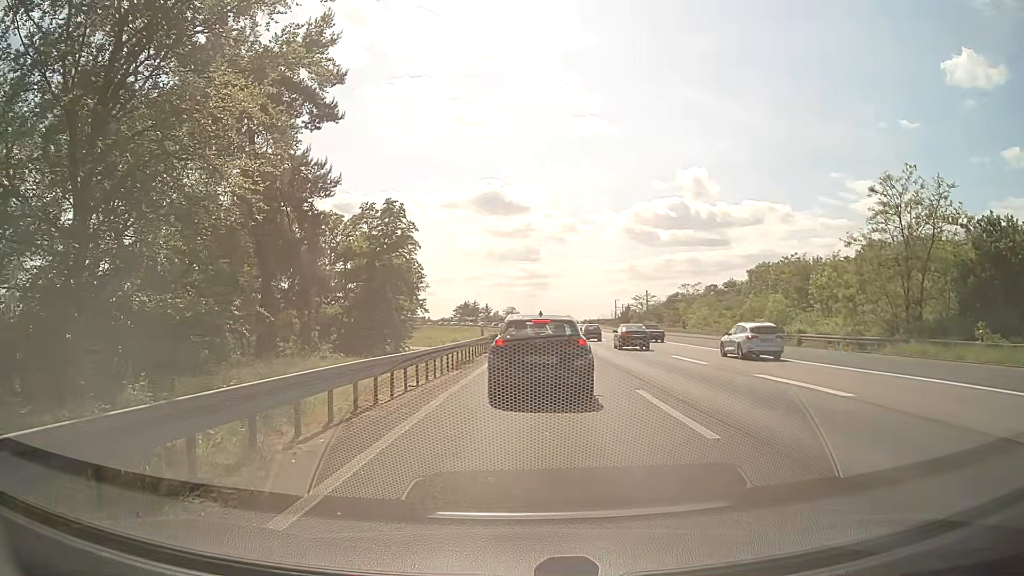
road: motorway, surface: asphalt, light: Day
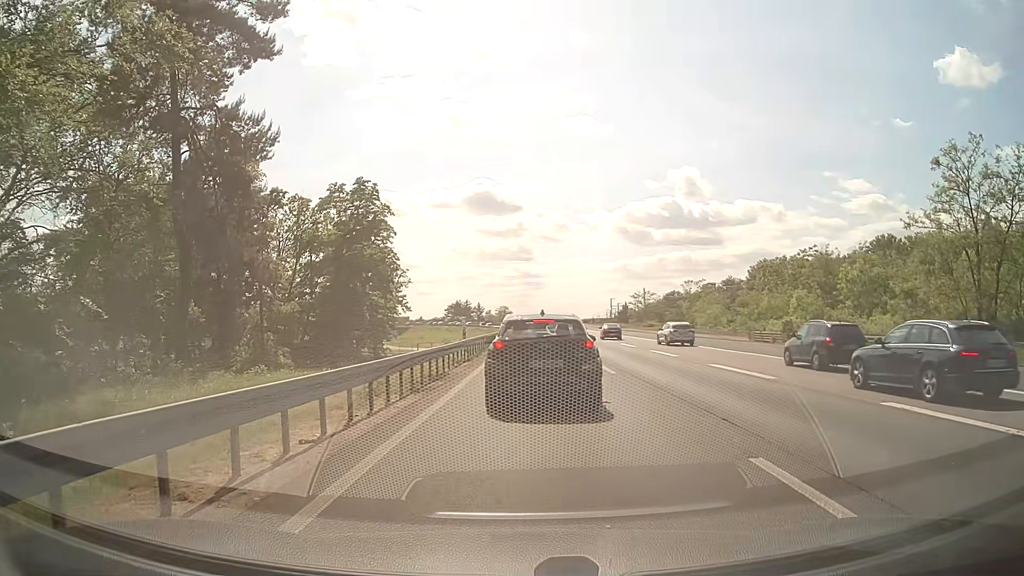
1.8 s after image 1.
(+0.1, +7.4) m; +2°
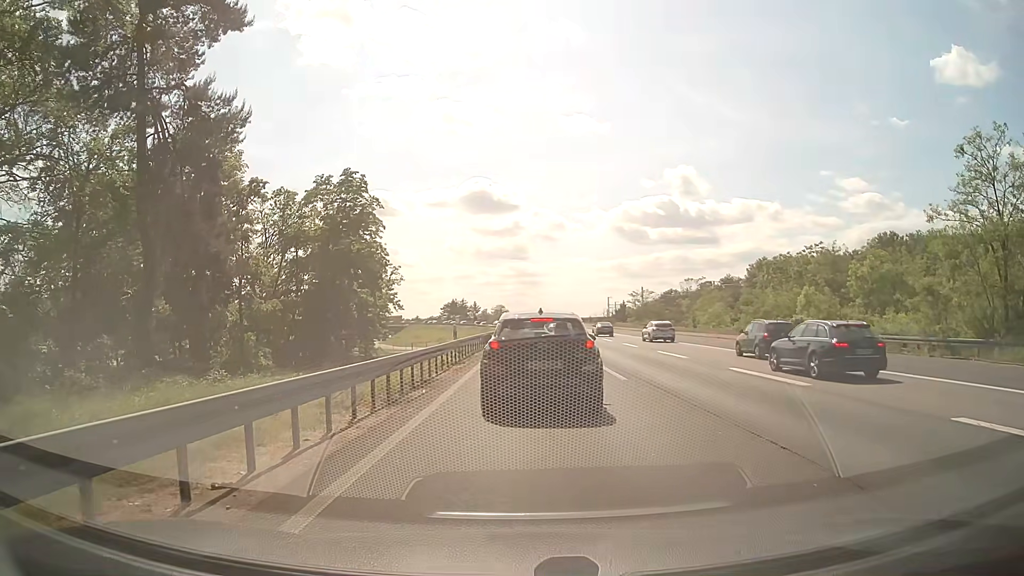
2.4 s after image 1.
(0.0, +2.3) m; -1°
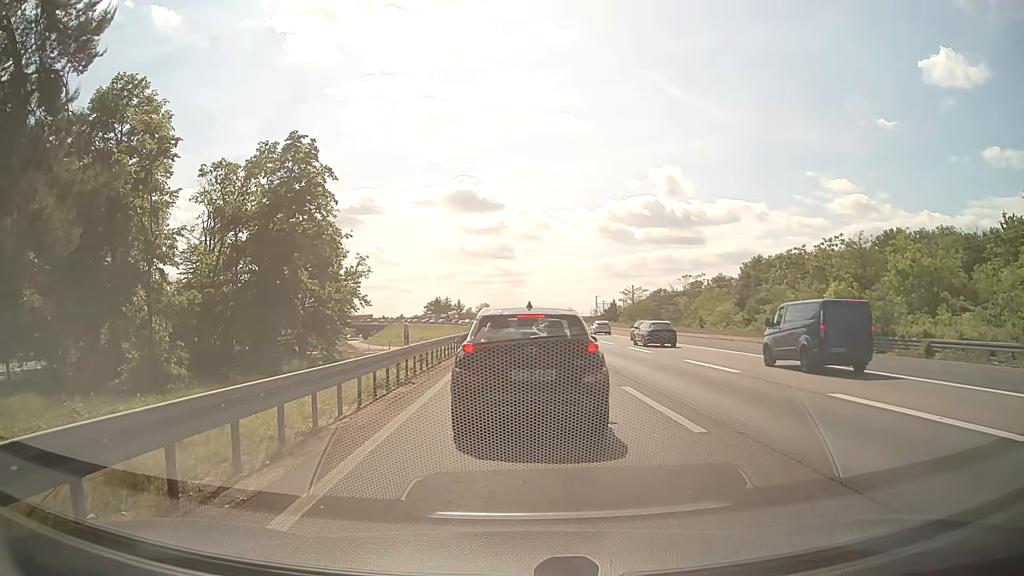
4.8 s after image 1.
(+0.1, +7.9) m; +1°
